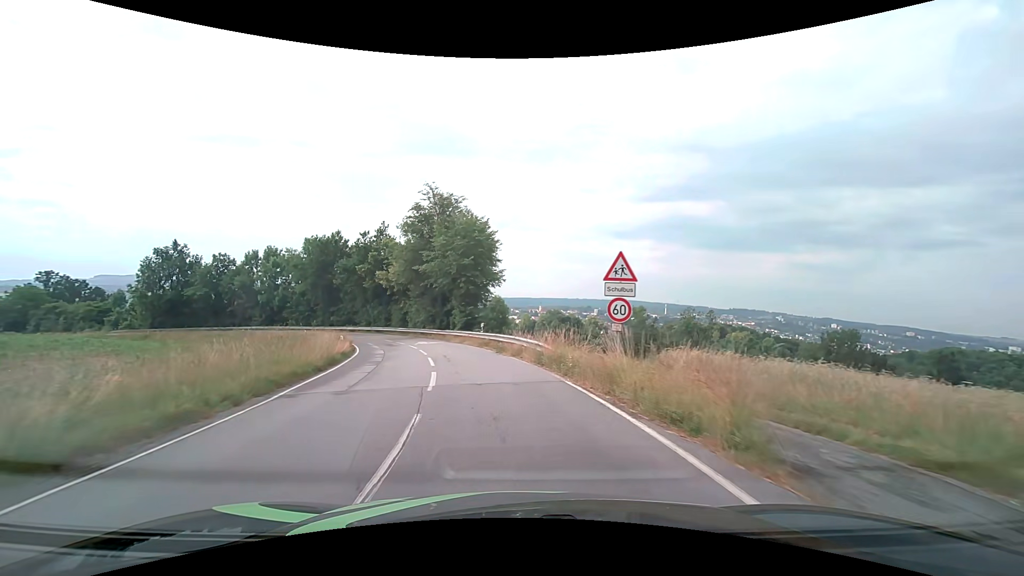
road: tertiary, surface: asphalt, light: Day
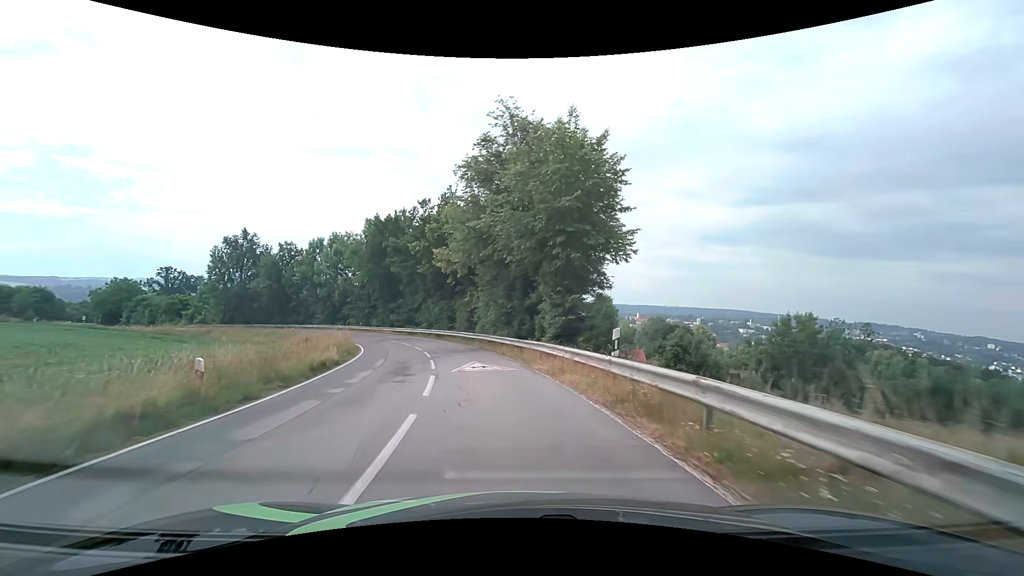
(-1.6, +18.9) m; -10°
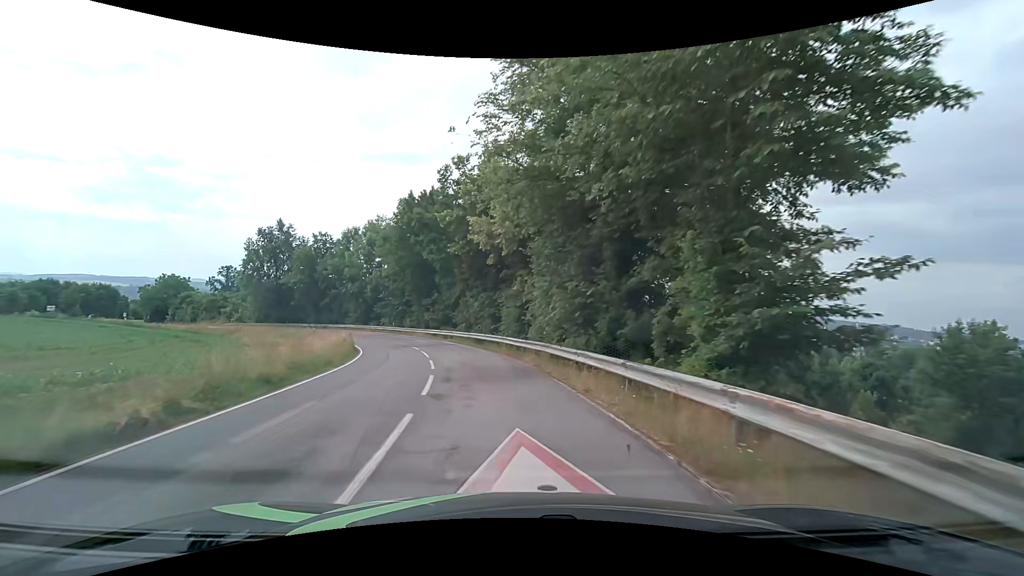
(-0.7, +12.3) m; -7°
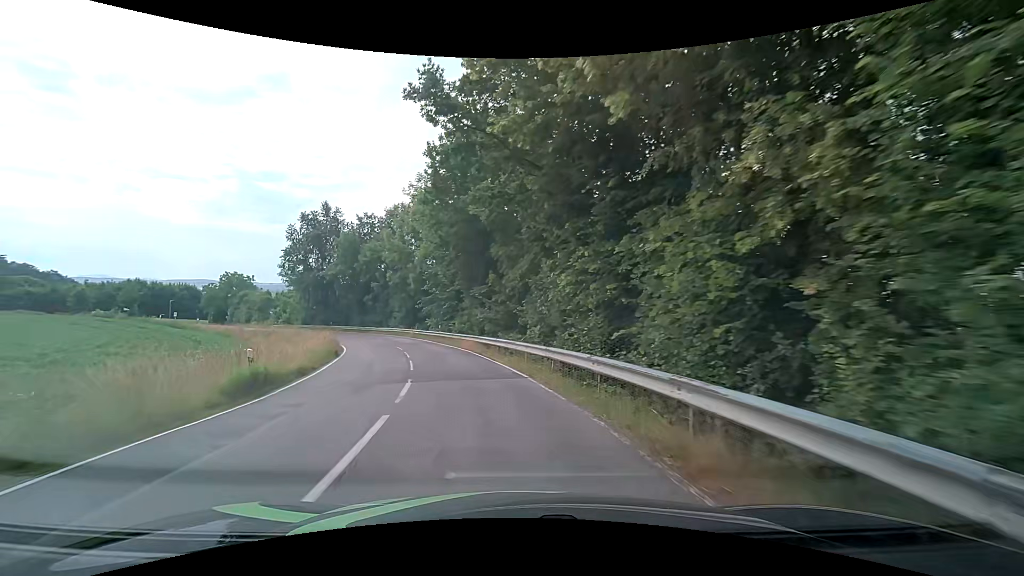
(-1.3, +18.7) m; -9°
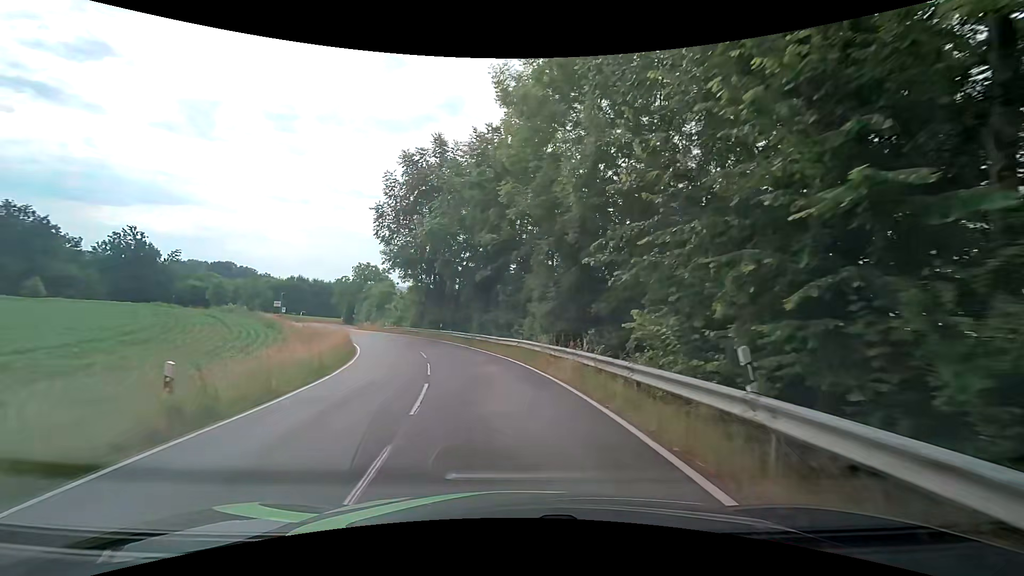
(-5.8, +31.6) m; -19°
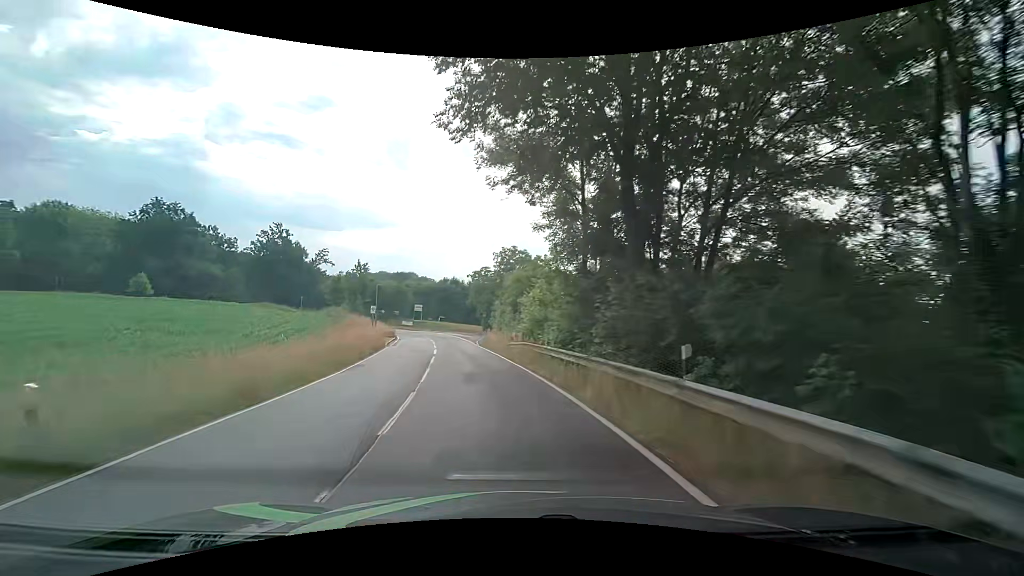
(-5.3, +33.1) m; -18°
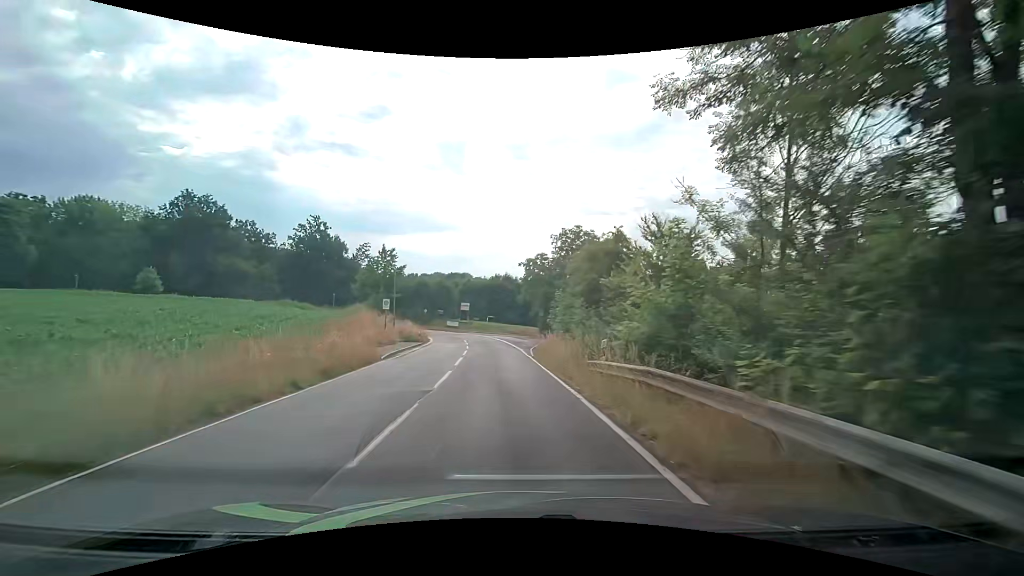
(-1.0, +13.8) m; -8°
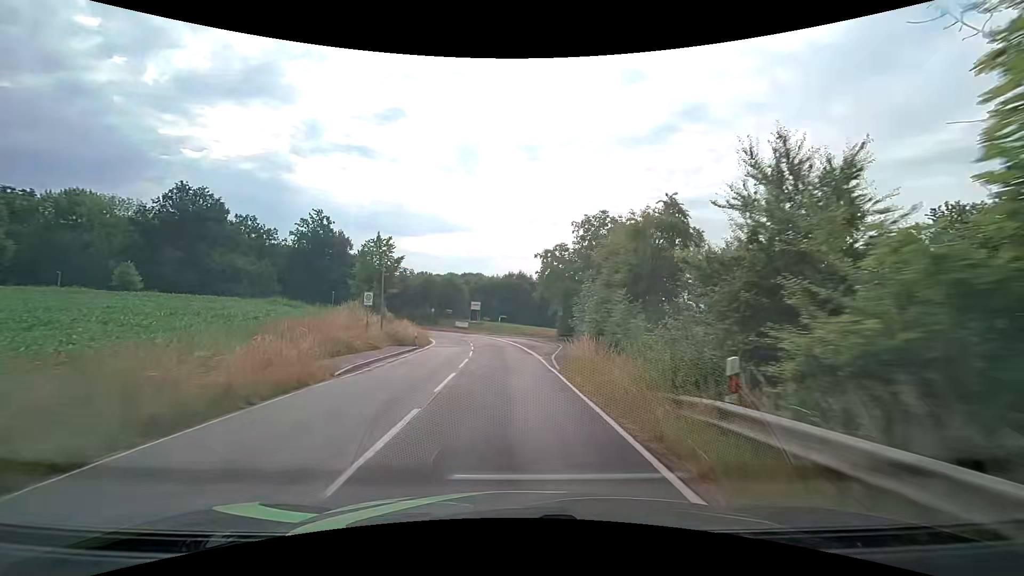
(-0.1, +7.0) m; -1°
(0, +10) (-1, +20) (-1, +30) (-2, +40) (-3, +50) (-6, +59) (-10, +68) (-16, +77) (-23, +84) (-31, +90) m
